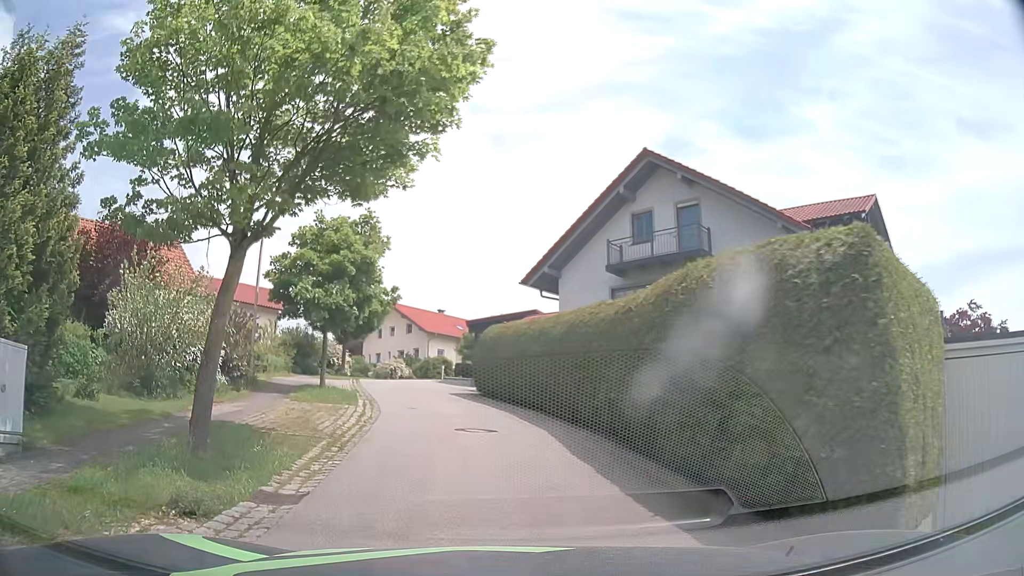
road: residential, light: Day
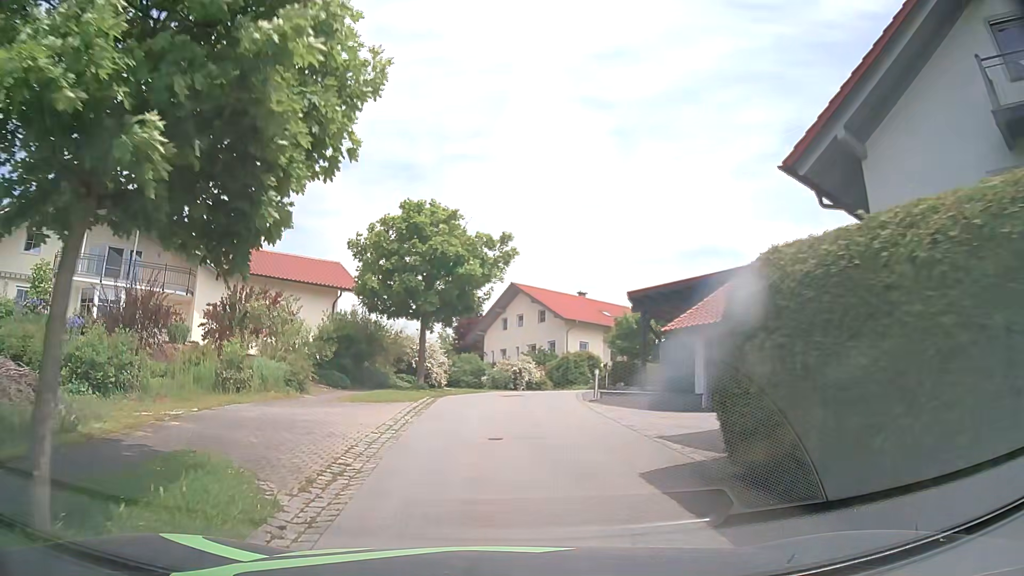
(-1.5, +17.1) m; -11°
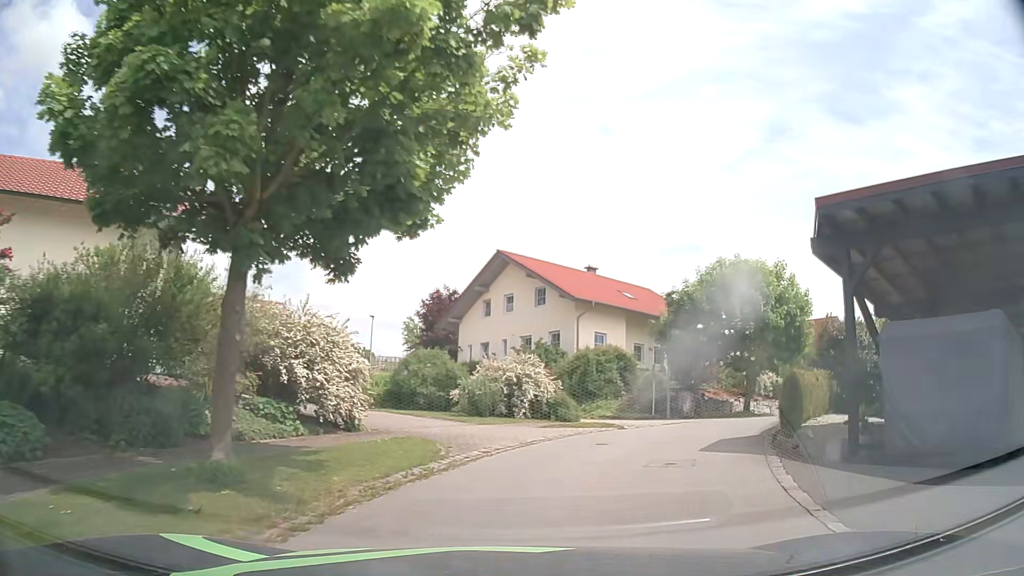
(-0.8, +16.8) m; -1°
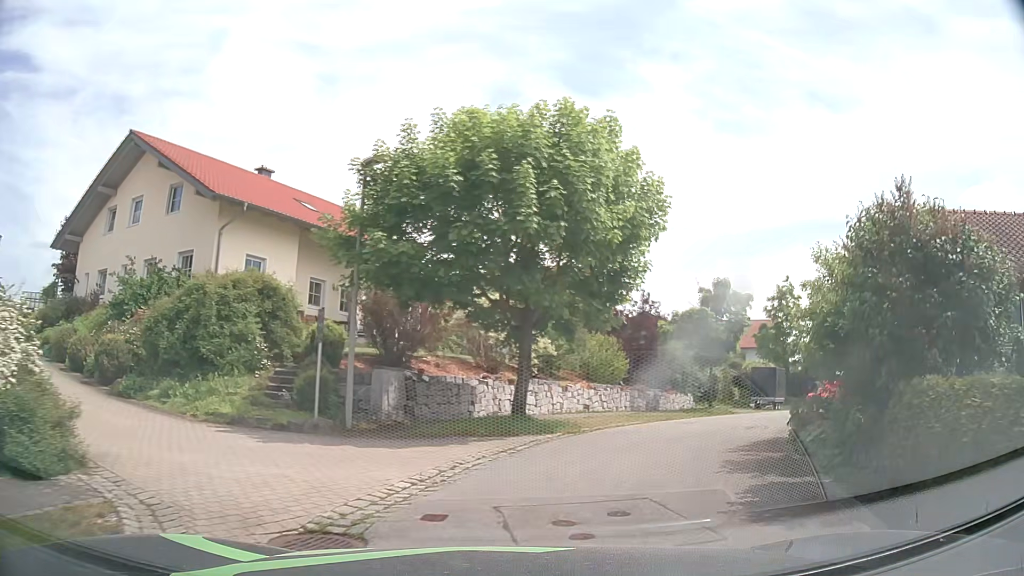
(+3.2, +14.4) m; +27°
(+1, +10) (+6, +19) (+11, +28) (+16, +36) (+22, +44) (+28, +52) (+35, +59) (+41, +67) (+47, +75) (+53, +83) m
